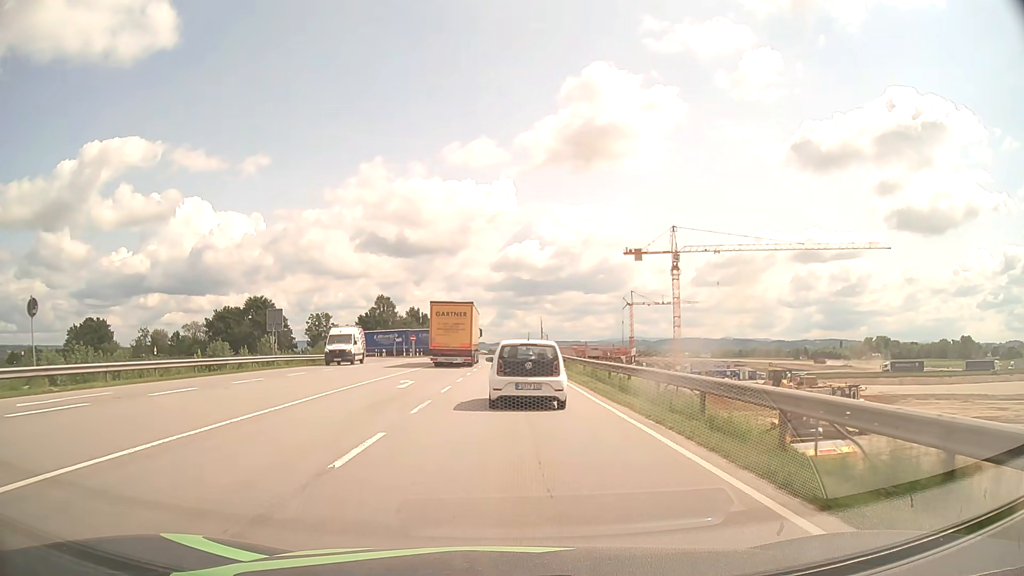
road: motorway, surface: asphalt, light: Day
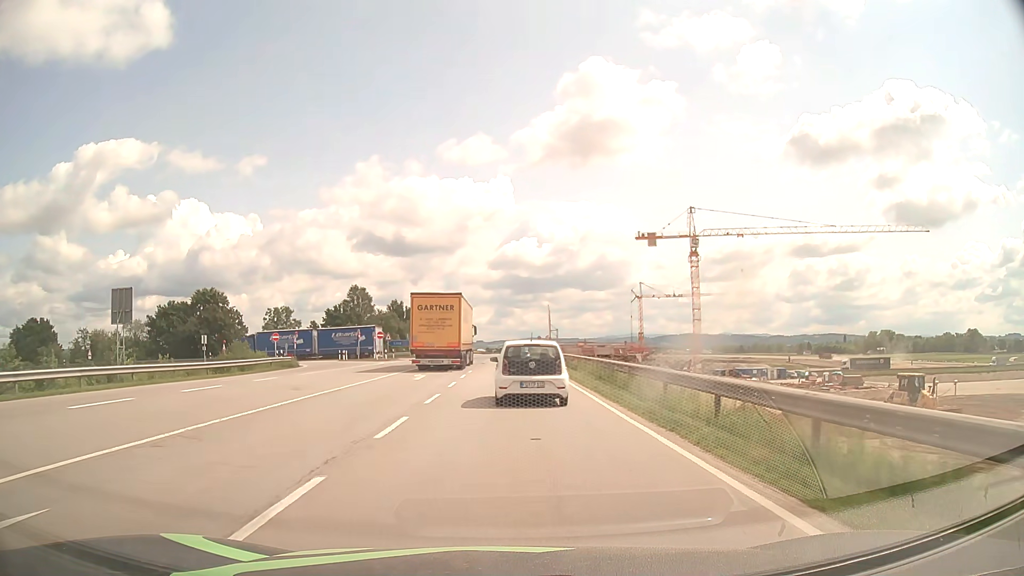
(0.0, +21.4) m; 0°
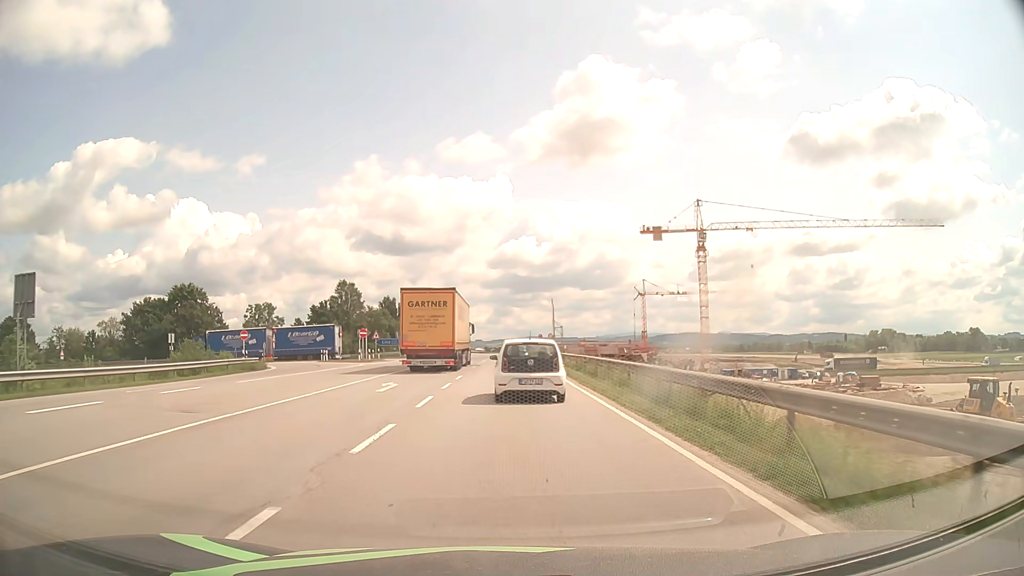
(0.0, +7.4) m; 0°
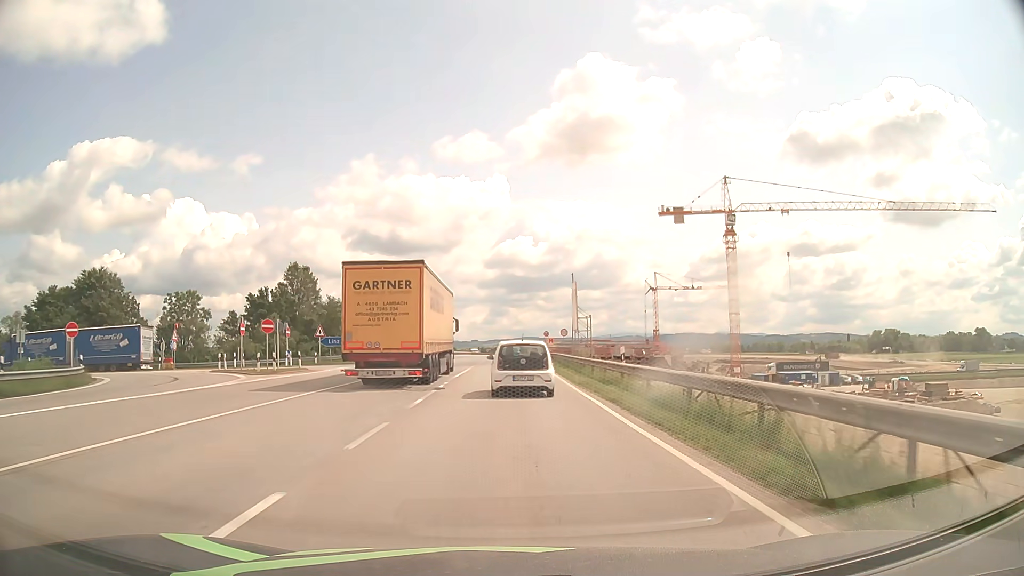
(+0.1, +23.3) m; 0°
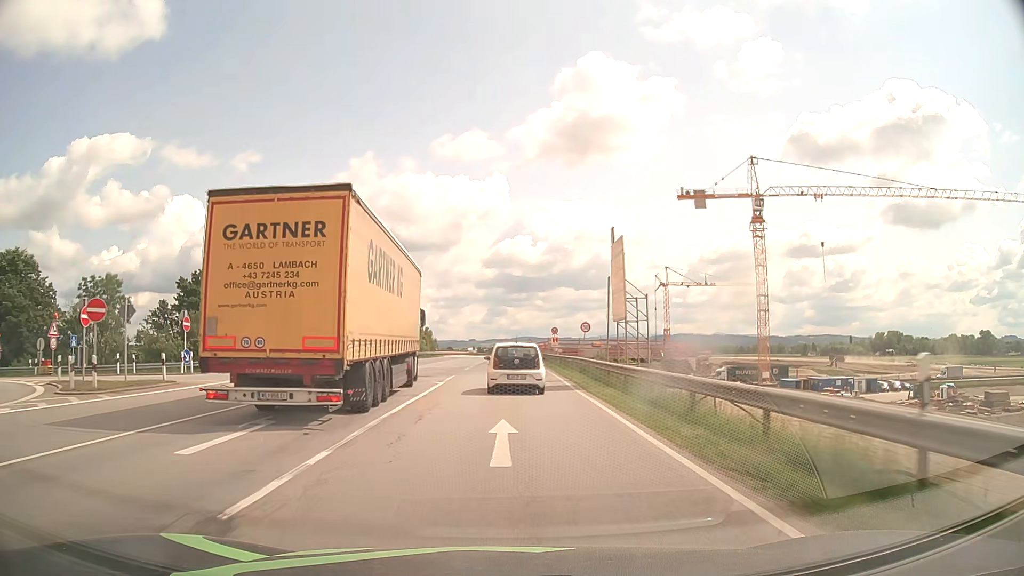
(0.0, +16.4) m; 0°
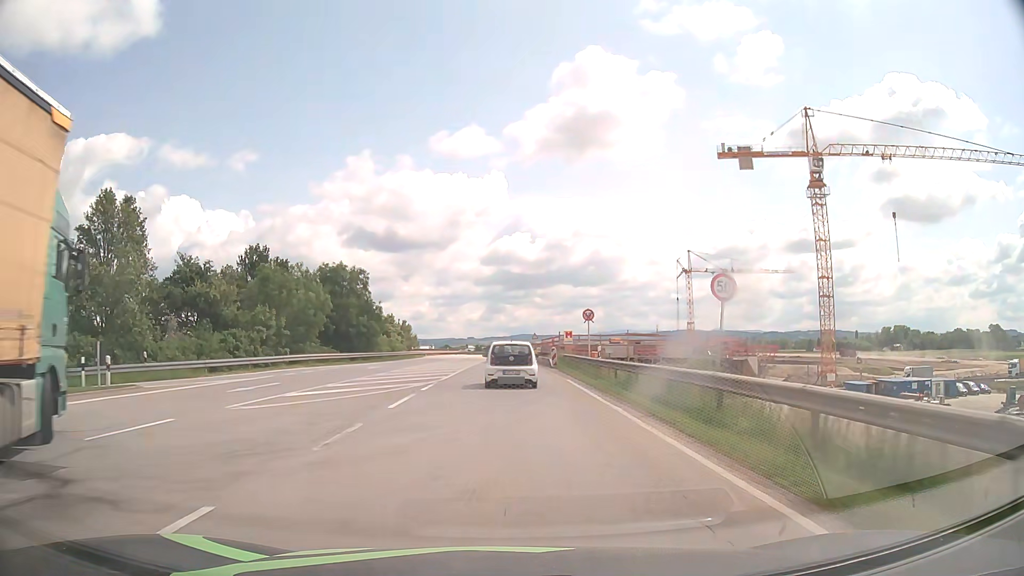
(+0.1, +25.3) m; 0°
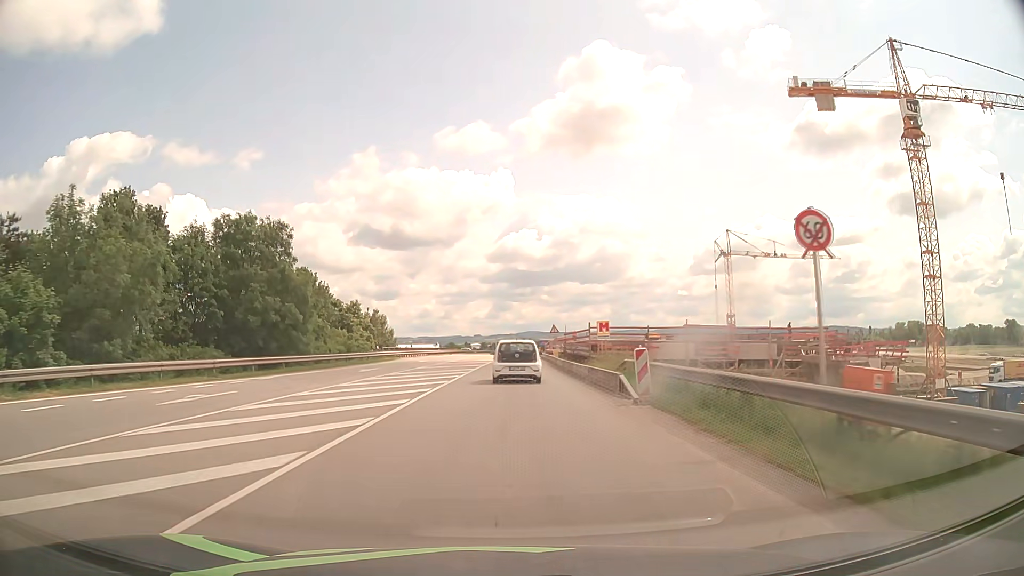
(-0.1, +25.0) m; 0°
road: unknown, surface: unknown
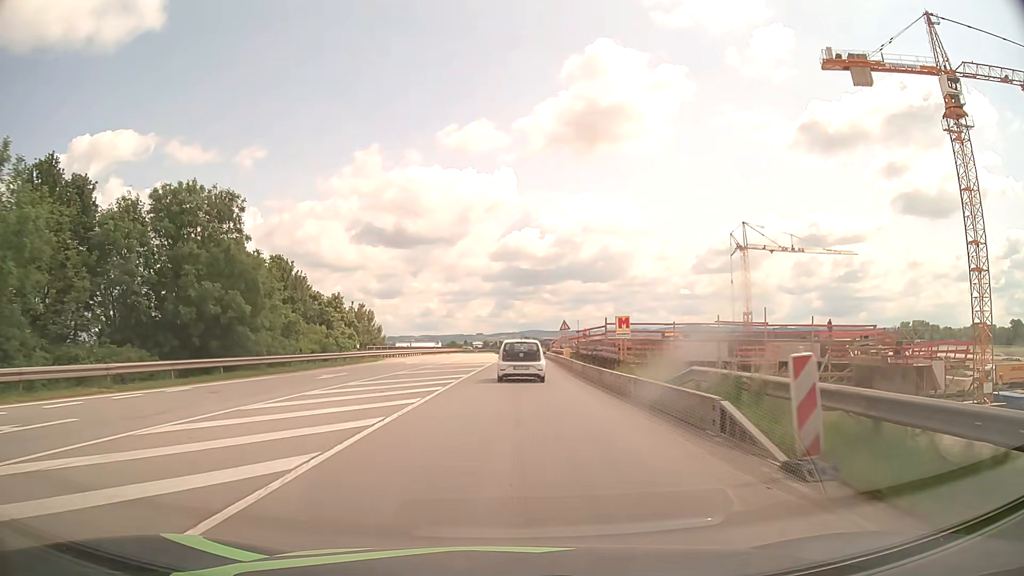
(-0.1, +8.2) m; 0°
(0, +10) (0, +20) (0, +30) (0, +40) (0, +50) (0, +60) (0, +70) (0, +80) (+1, +90) (+1, +100) m
